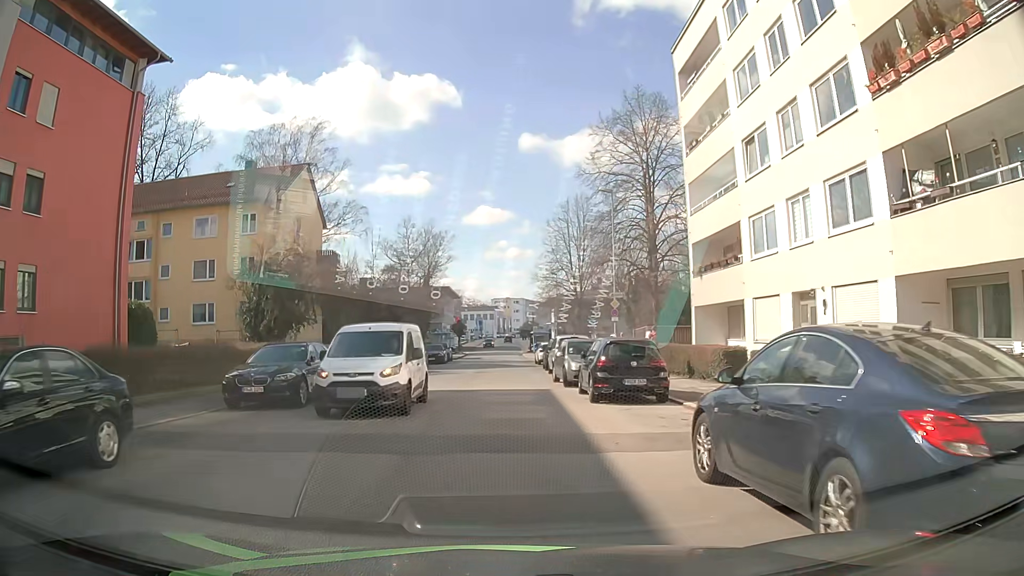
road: tertiary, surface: asphalt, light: Day
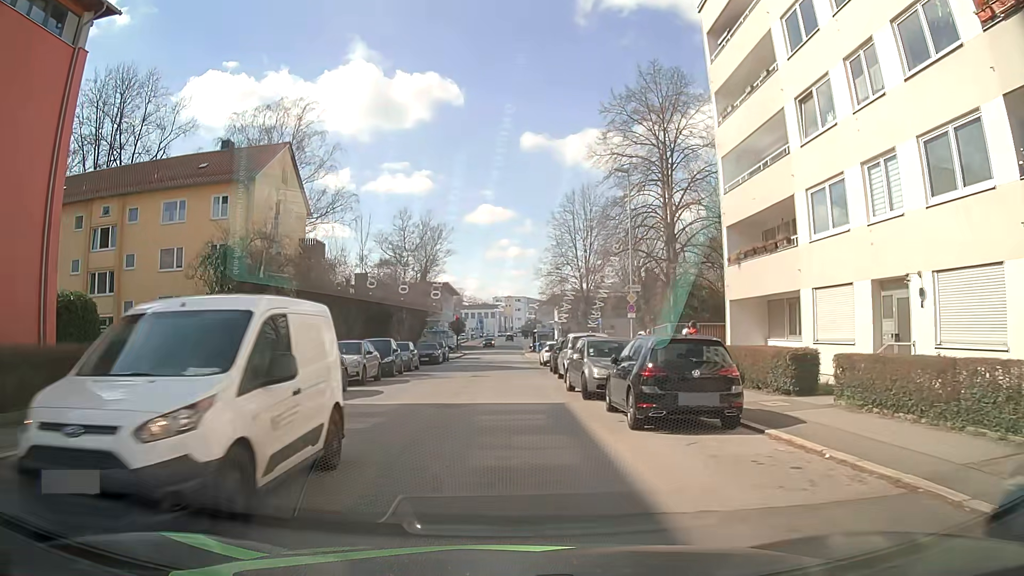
(0.0, +4.7) m; -1°
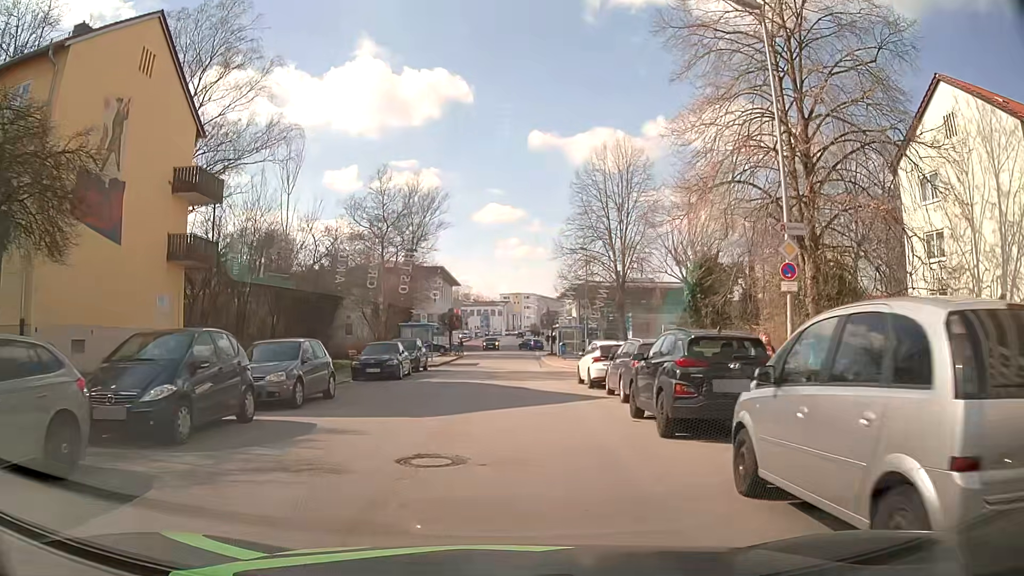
(+0.1, +18.7) m; 0°
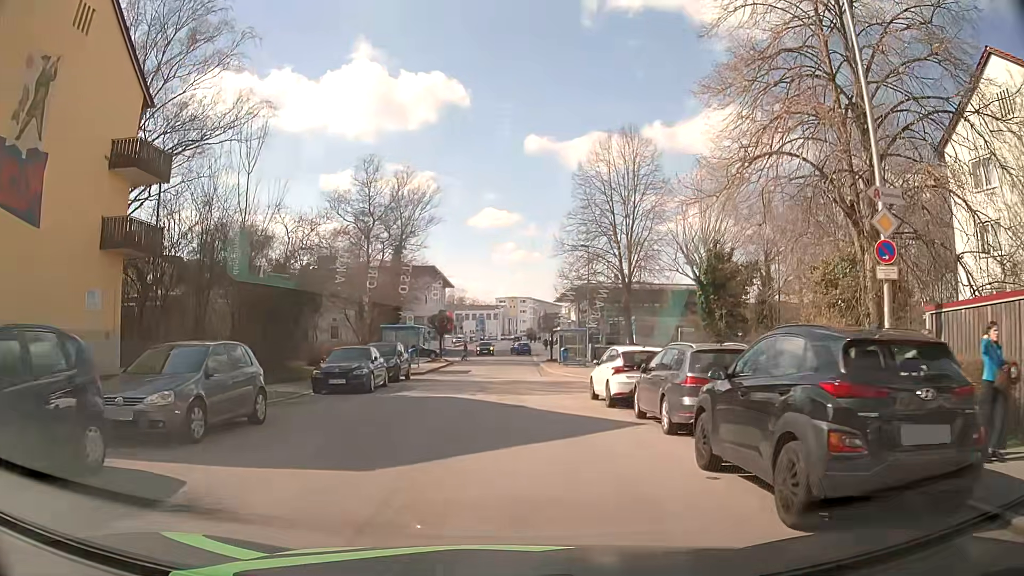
(0.0, +4.7) m; 0°
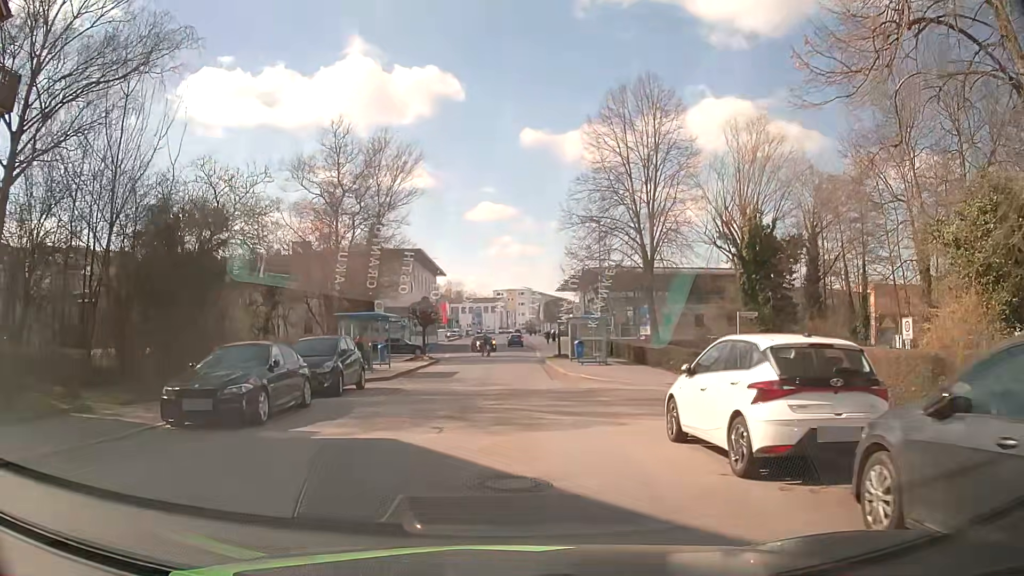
(+0.1, +9.3) m; +1°
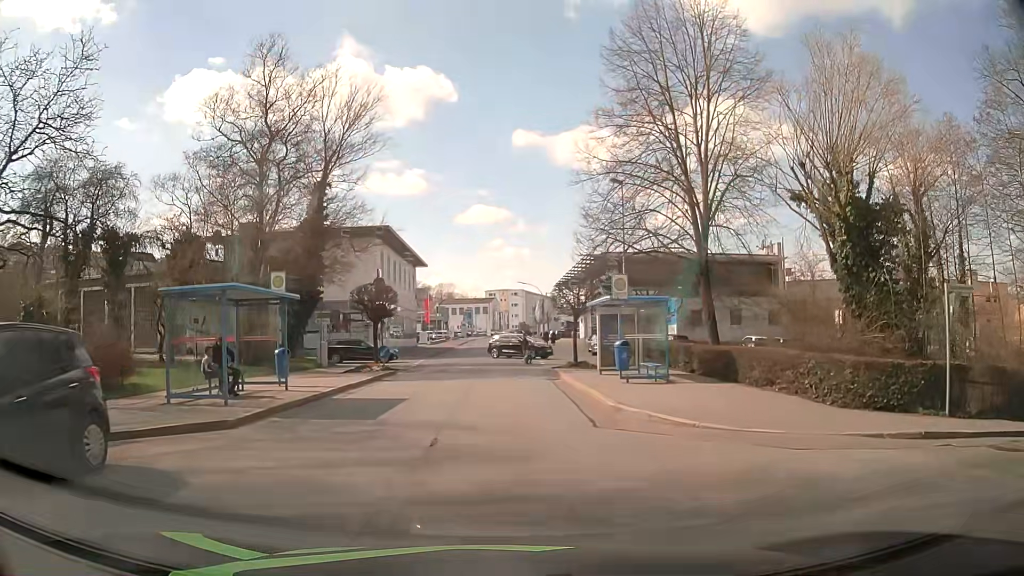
(+0.1, +13.5) m; +2°
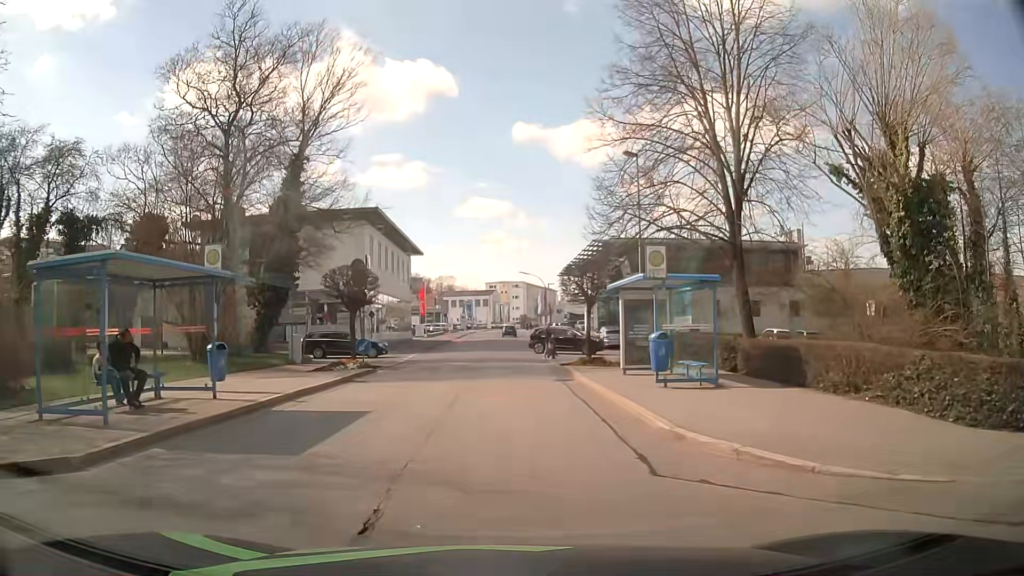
(-0.1, +4.4) m; -2°
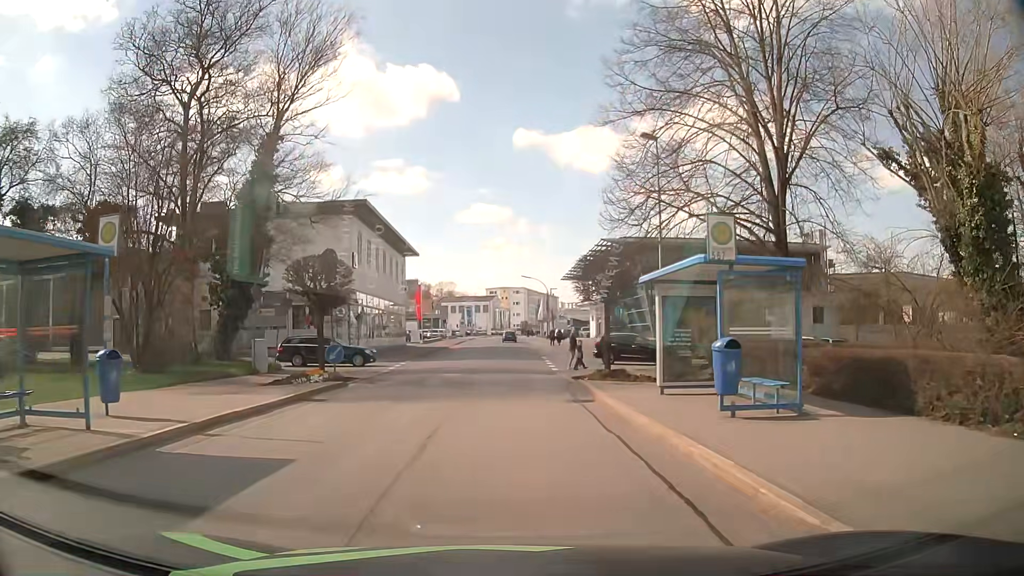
(0.0, +4.3) m; 0°
